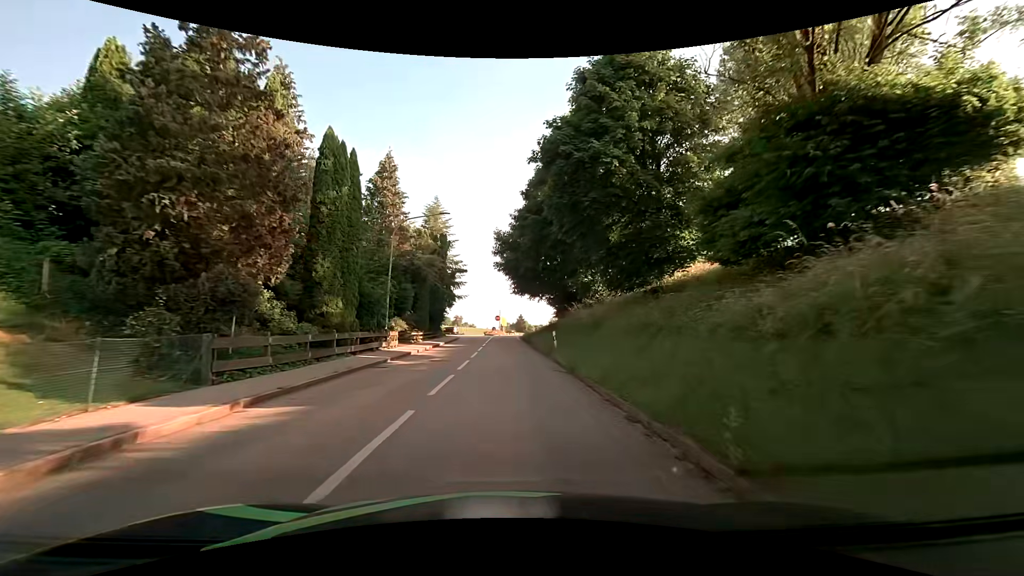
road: tertiary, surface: asphalt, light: Day
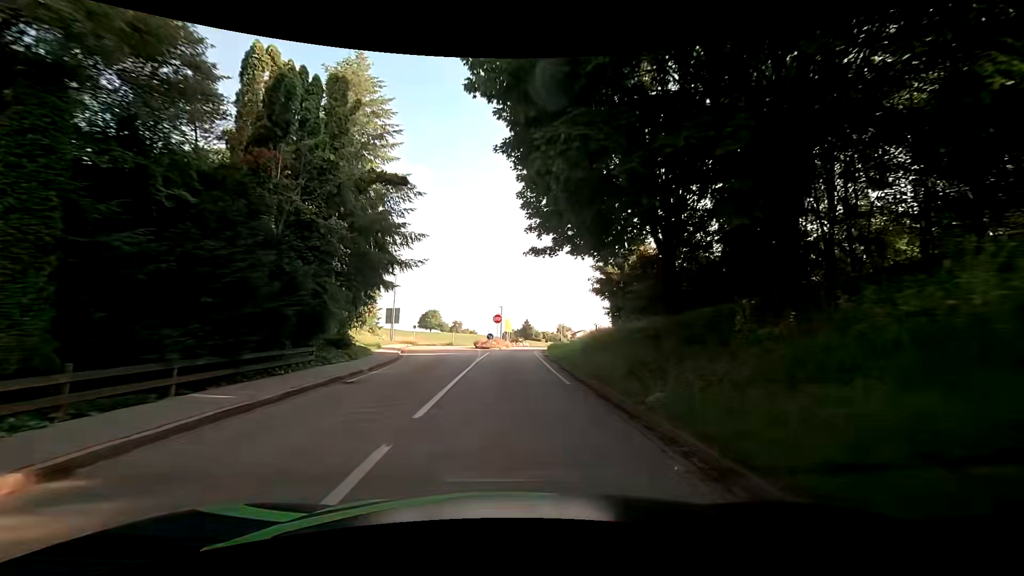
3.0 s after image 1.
(-0.3, +32.6) m; 0°
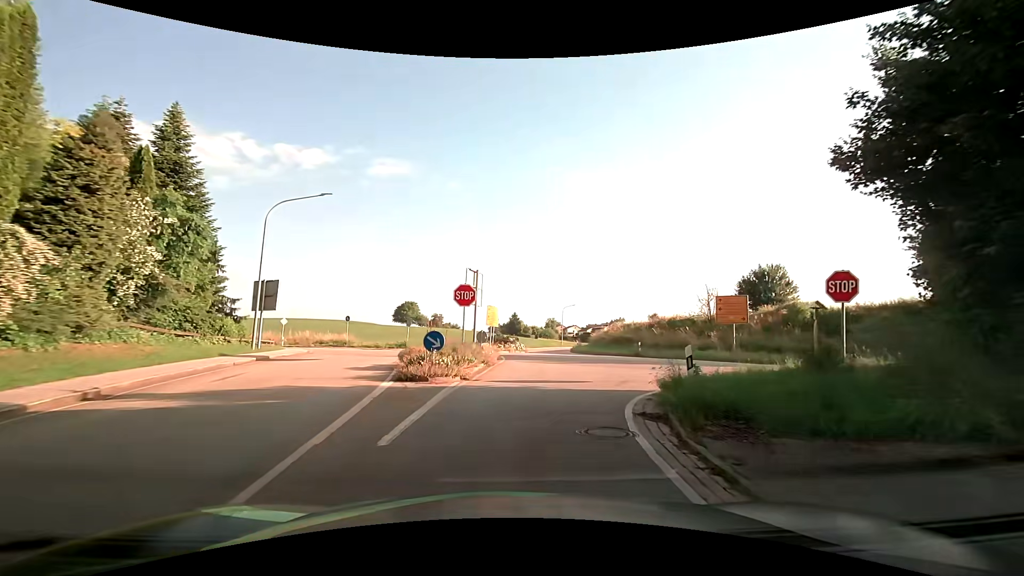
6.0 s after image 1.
(0.0, +28.1) m; +1°
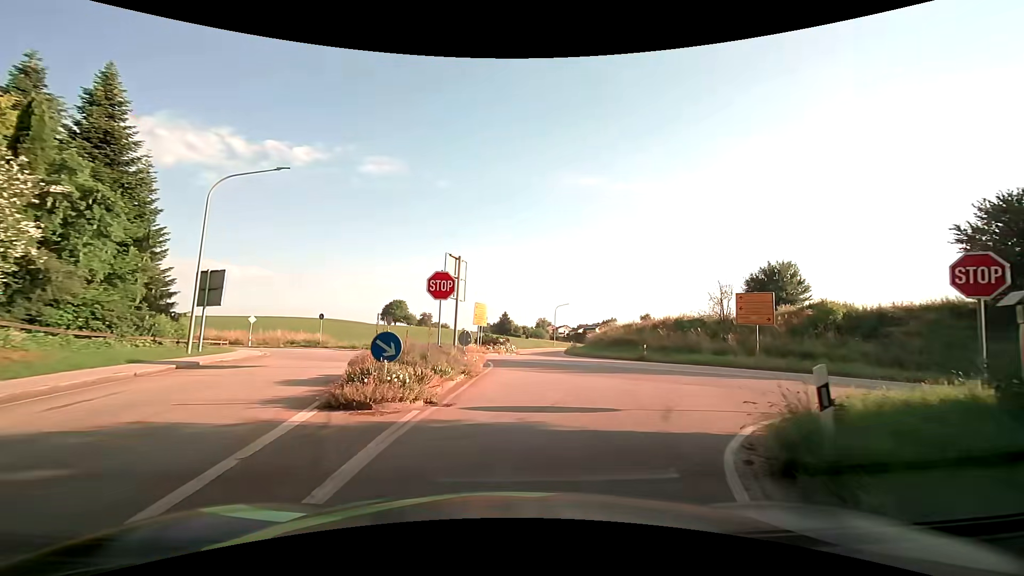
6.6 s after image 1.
(0.0, +4.4) m; 0°
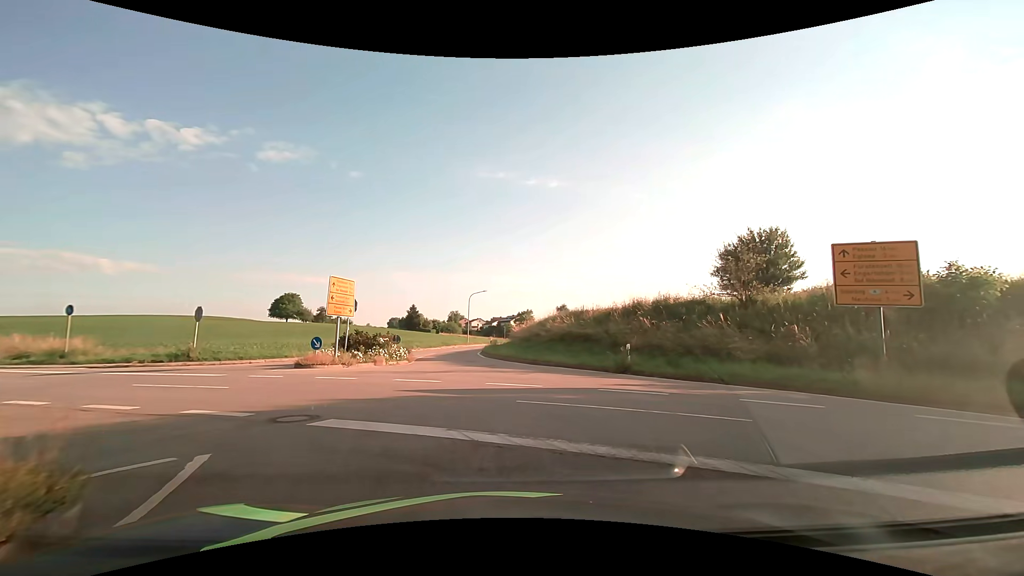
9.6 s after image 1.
(+1.2, +15.7) m; +10°
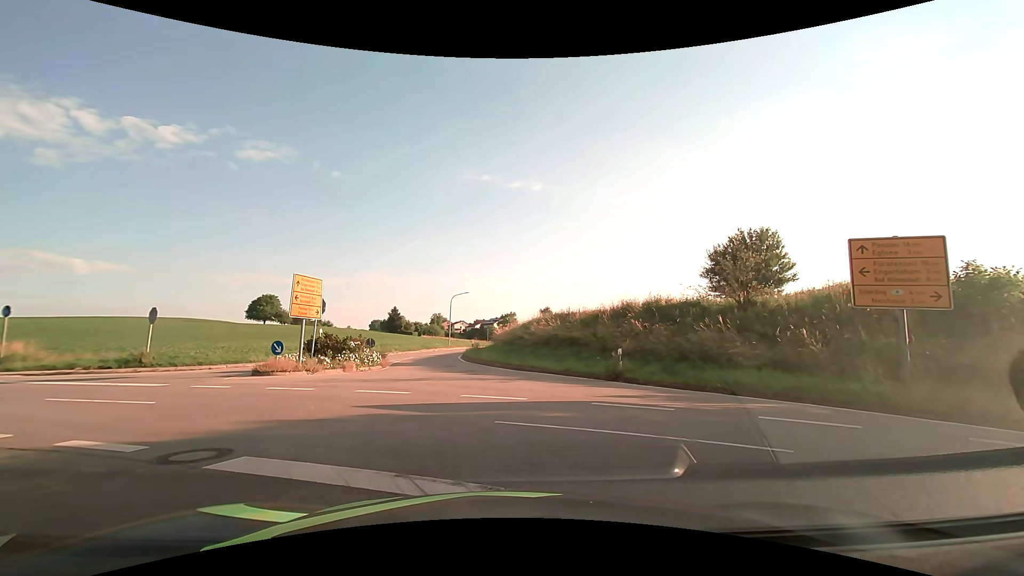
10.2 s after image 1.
(0.0, +1.6) m; +3°
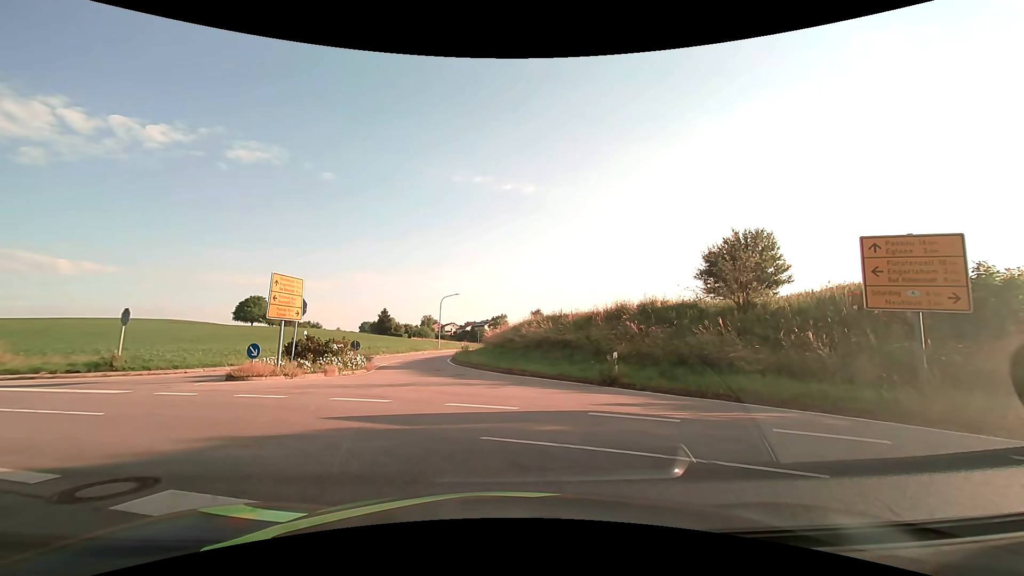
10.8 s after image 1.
(0.0, +0.8) m; -1°
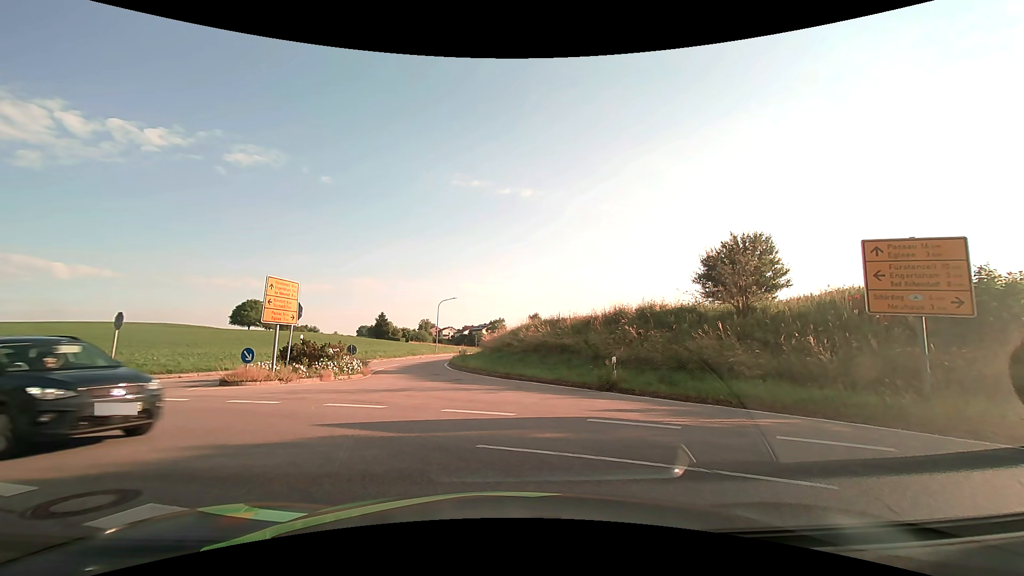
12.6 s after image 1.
(0.0, +0.3) m; 0°
(-3, +9) (-11, +15) (-20, +19) (-29, +23) (-38, +27) (-48, +30) (-57, +34) (-66, +38) (-76, +41) (-85, +44) m
